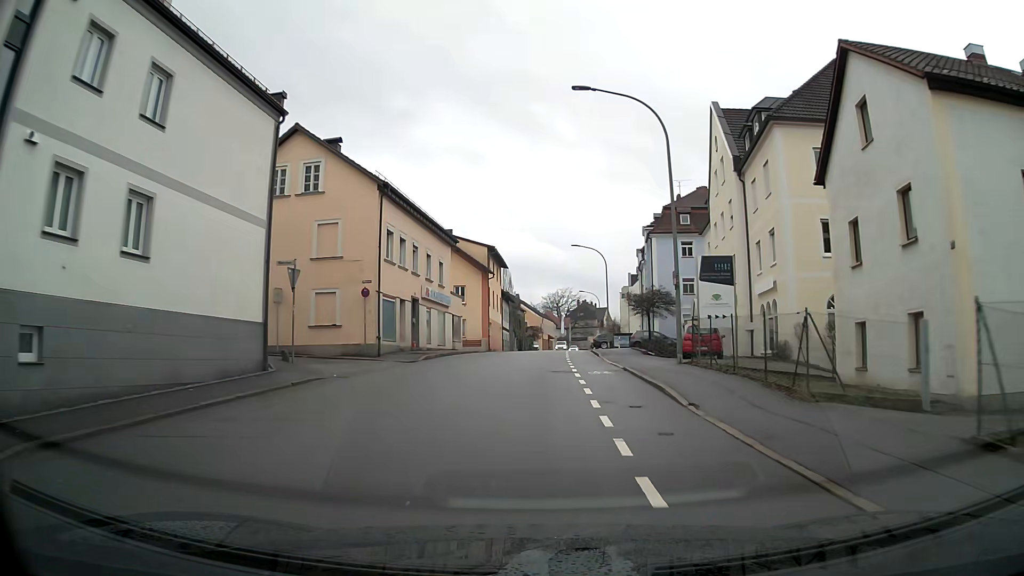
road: tertiary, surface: asphalt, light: Day
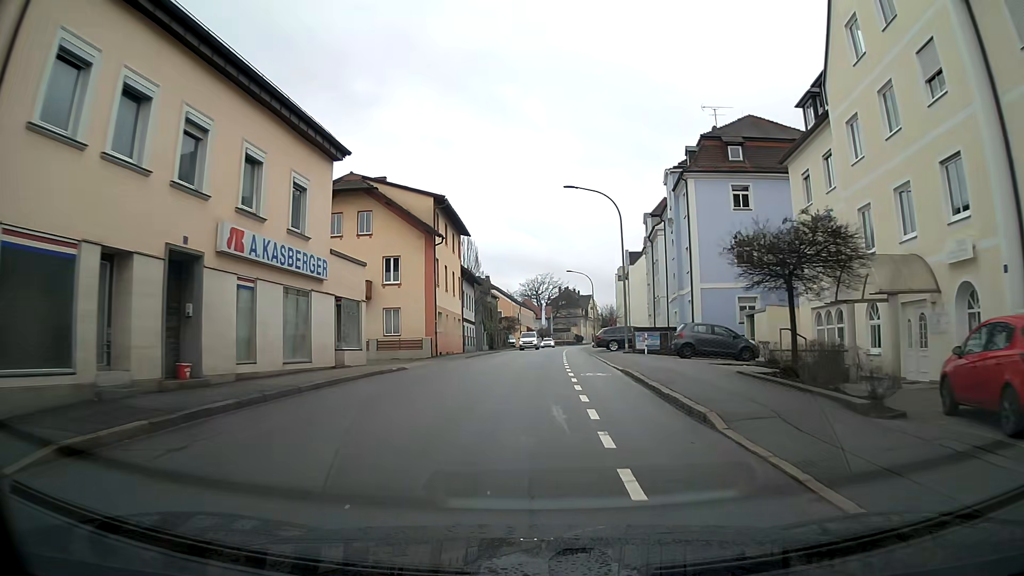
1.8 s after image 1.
(+0.4, +21.8) m; +2°
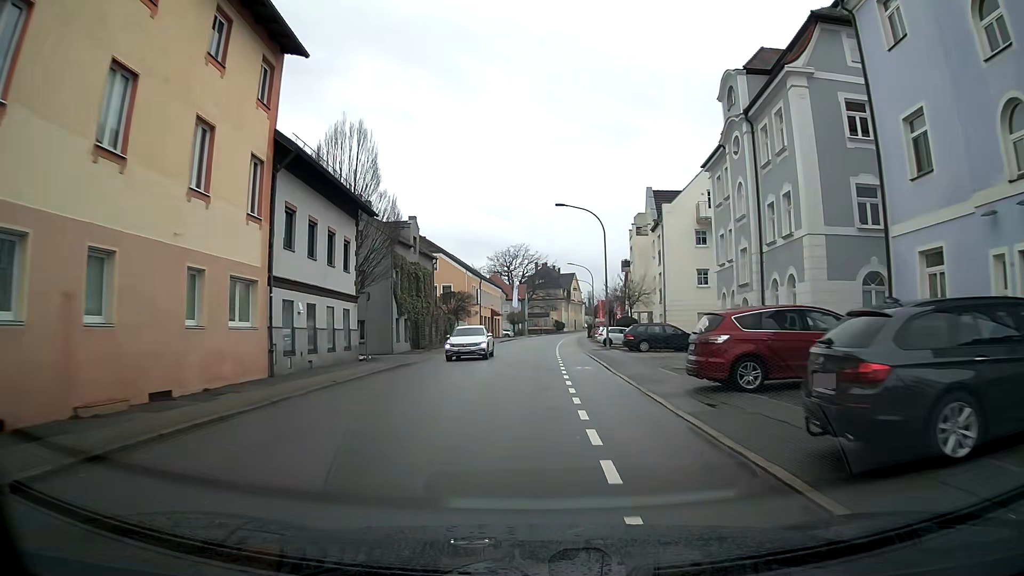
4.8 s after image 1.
(+0.9, +35.8) m; +2°
(0, +10) (0, +20) (0, +30) (0, +40) (+1, +50) (+1, +60) (+2, +70) (+3, +80) (+4, +90) (+4, +100) m
